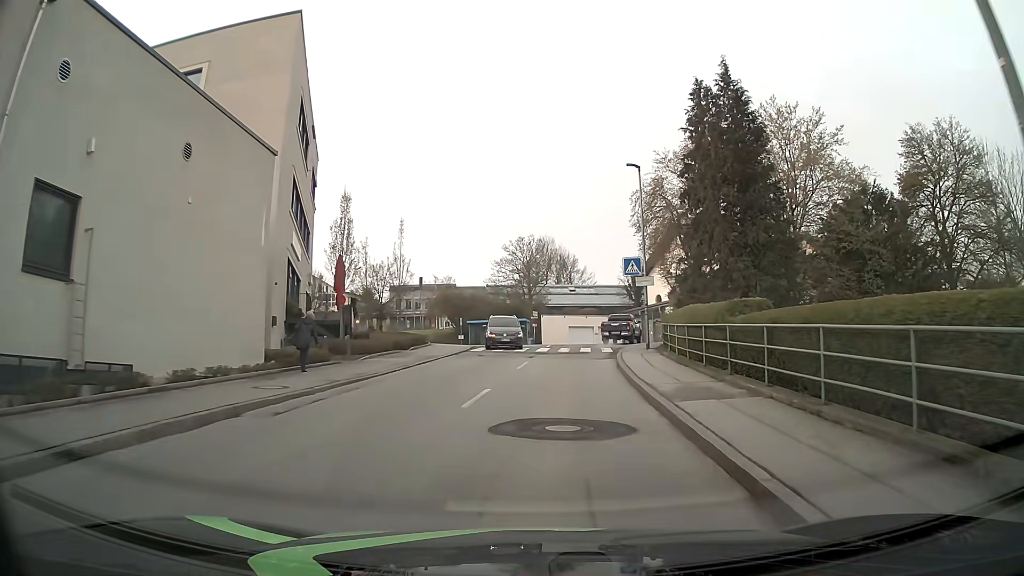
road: unclassified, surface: asphalt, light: Day
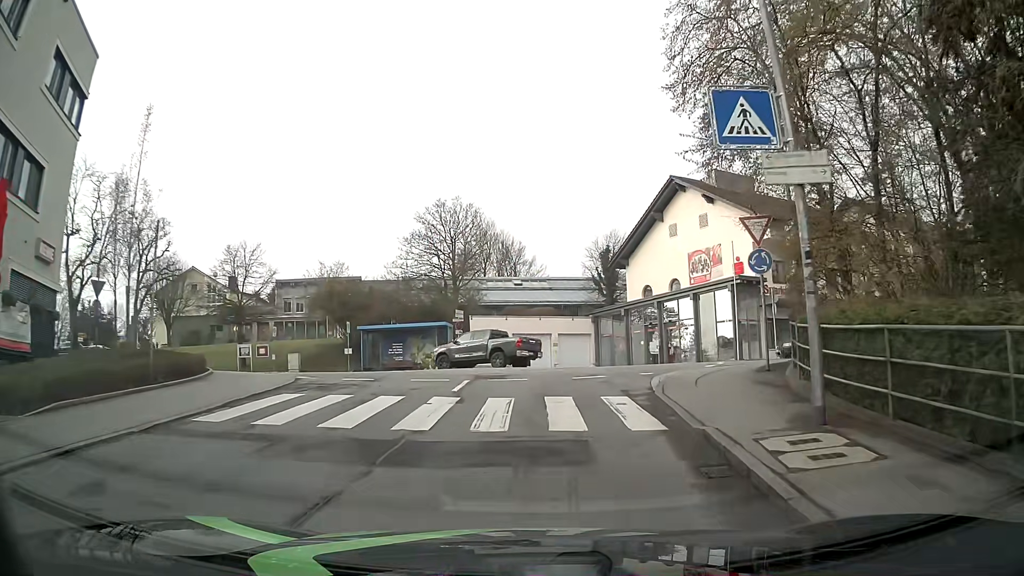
(+0.9, +21.8) m; +4°
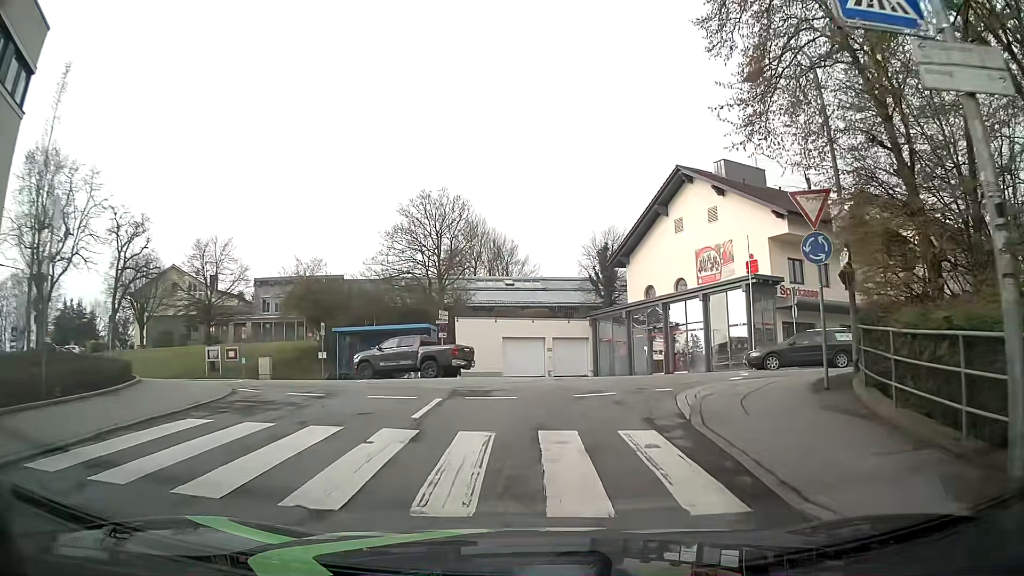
(0.0, +3.5) m; 0°
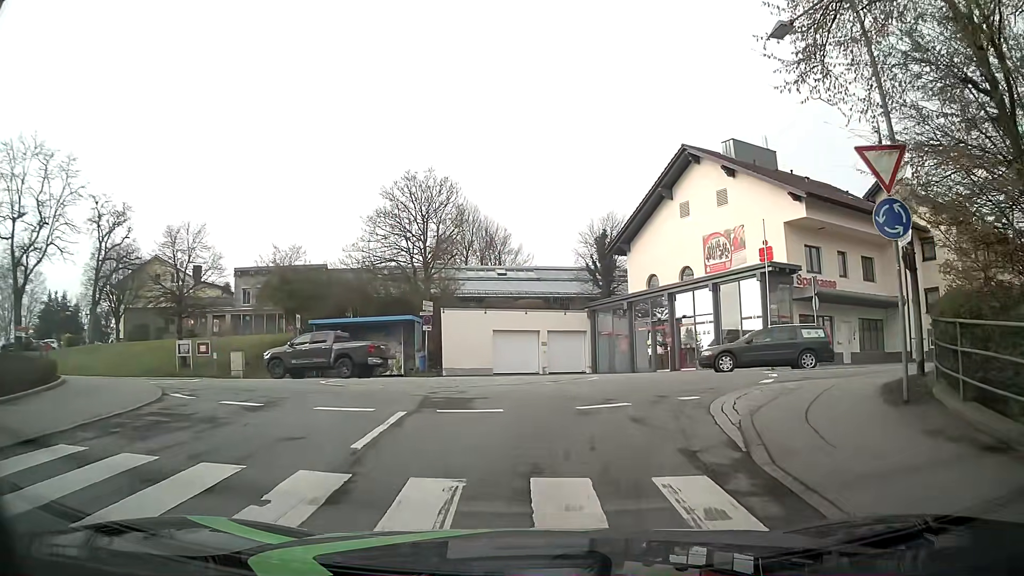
(0.0, +2.9) m; +1°
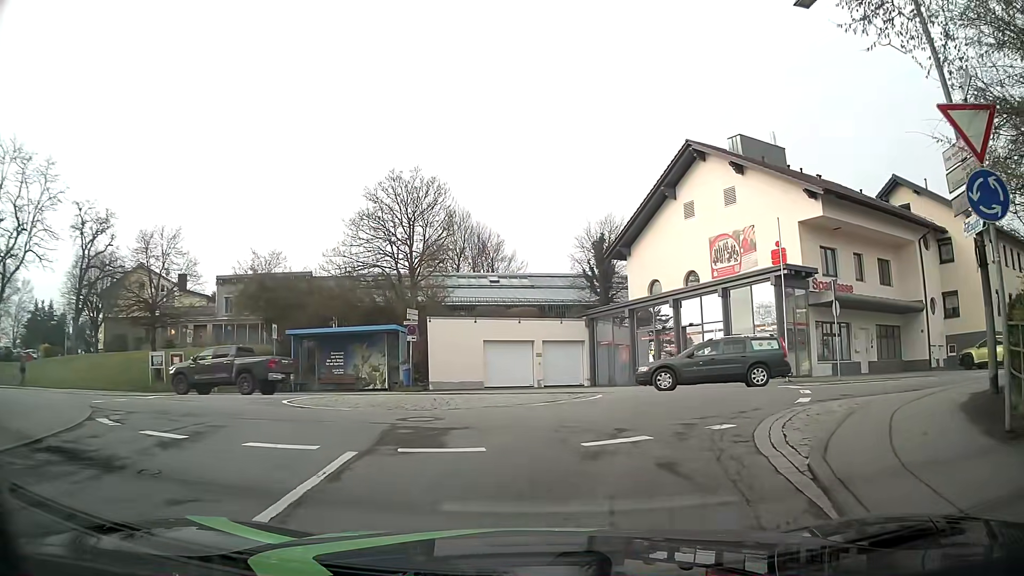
(0.0, +2.5) m; 0°
